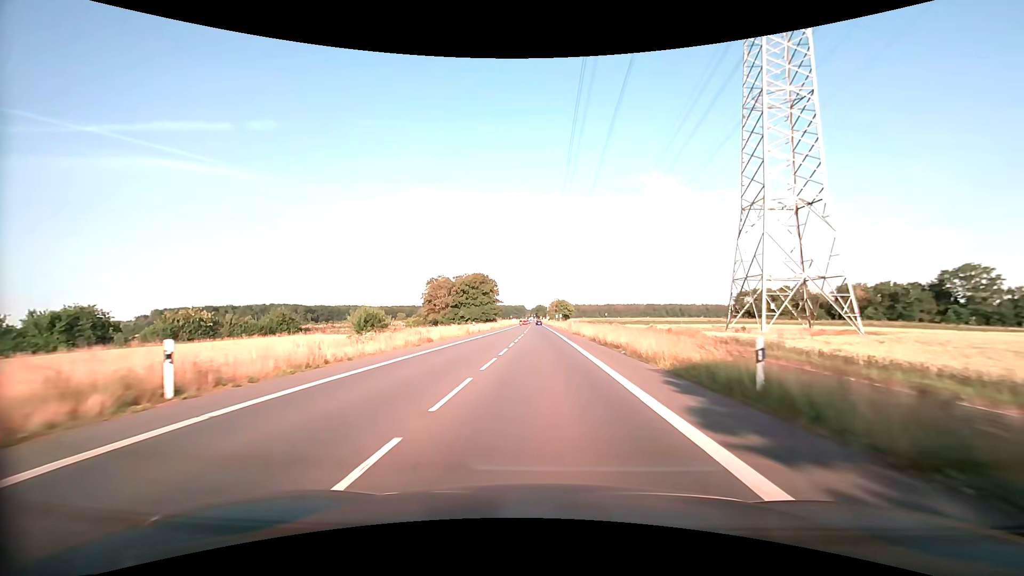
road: secondary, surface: asphalt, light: Day
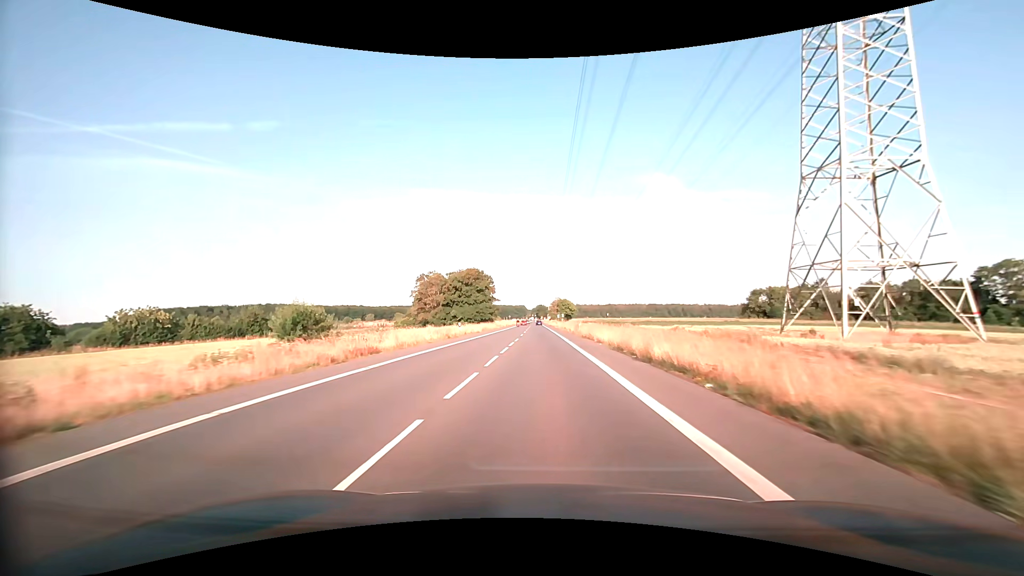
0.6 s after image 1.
(0.0, +10.9) m; 0°
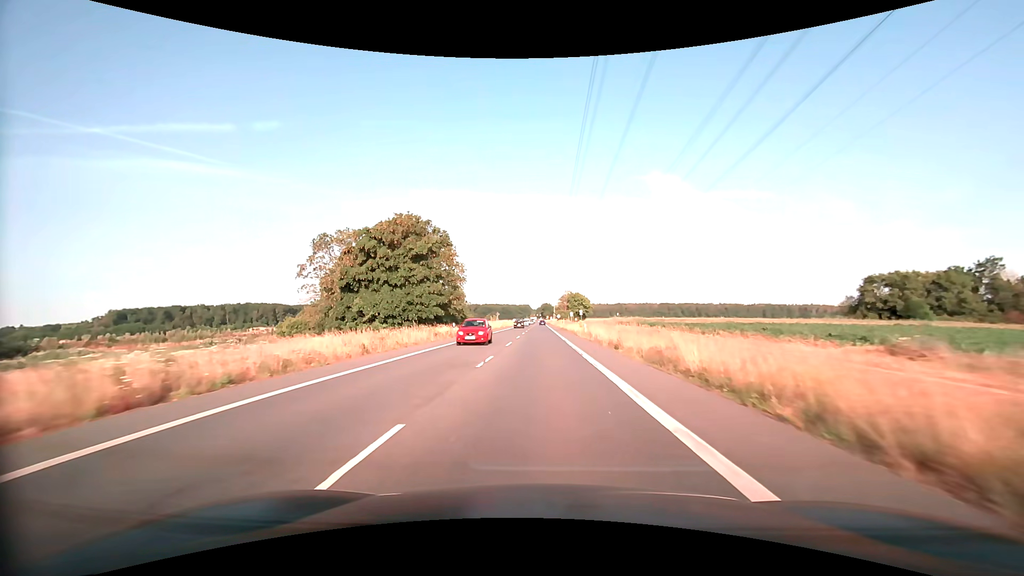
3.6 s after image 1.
(-0.3, +54.6) m; -1°
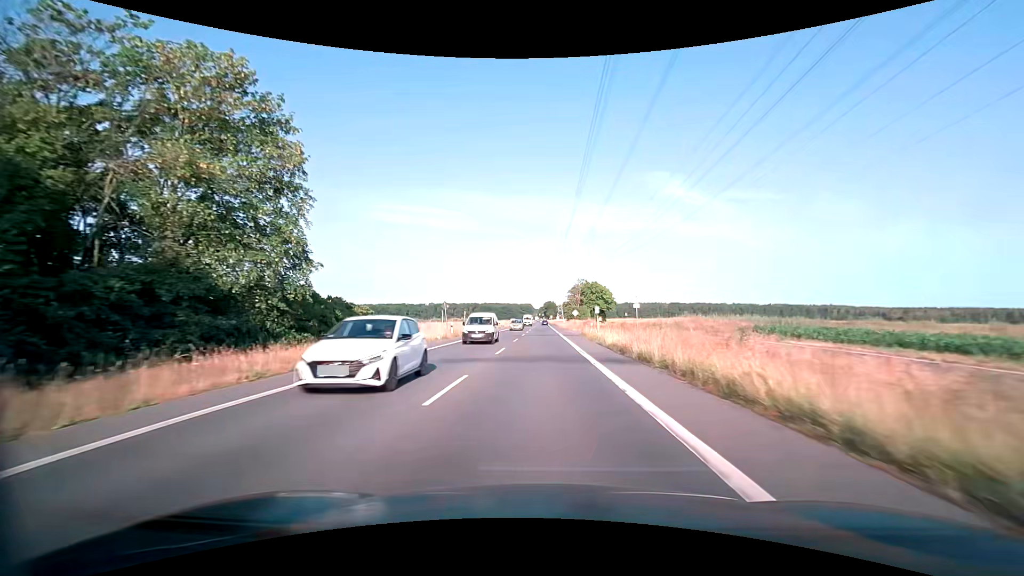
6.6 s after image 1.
(-0.1, +54.5) m; 0°
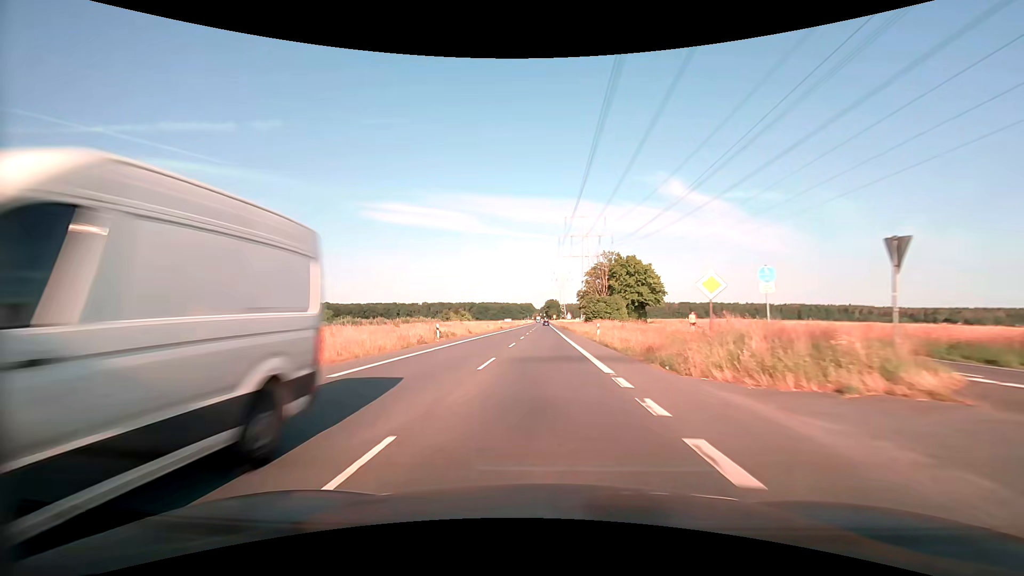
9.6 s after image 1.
(0.0, +54.5) m; 0°
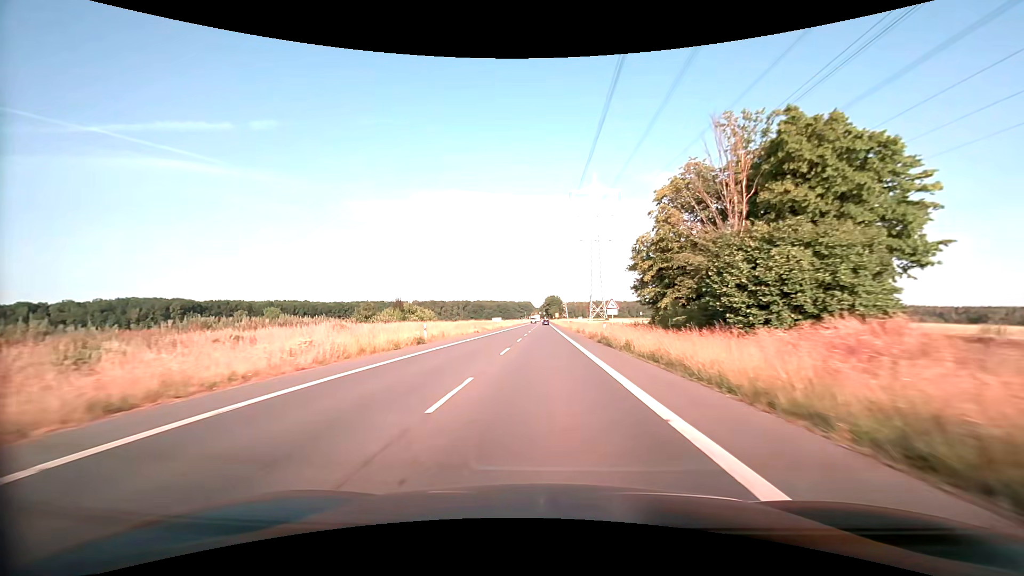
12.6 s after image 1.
(0.0, +54.5) m; 0°
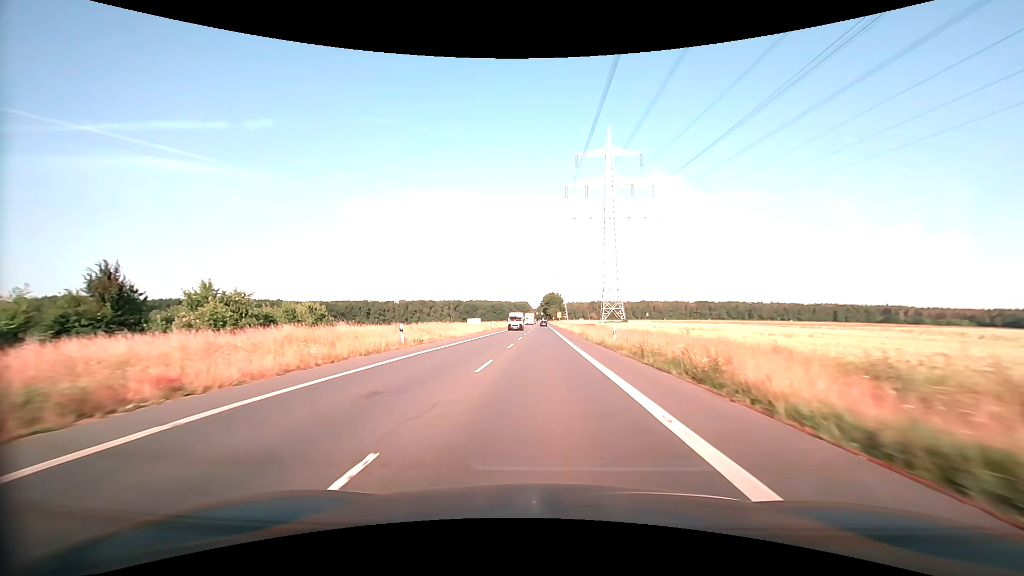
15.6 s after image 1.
(+0.1, +54.6) m; 0°
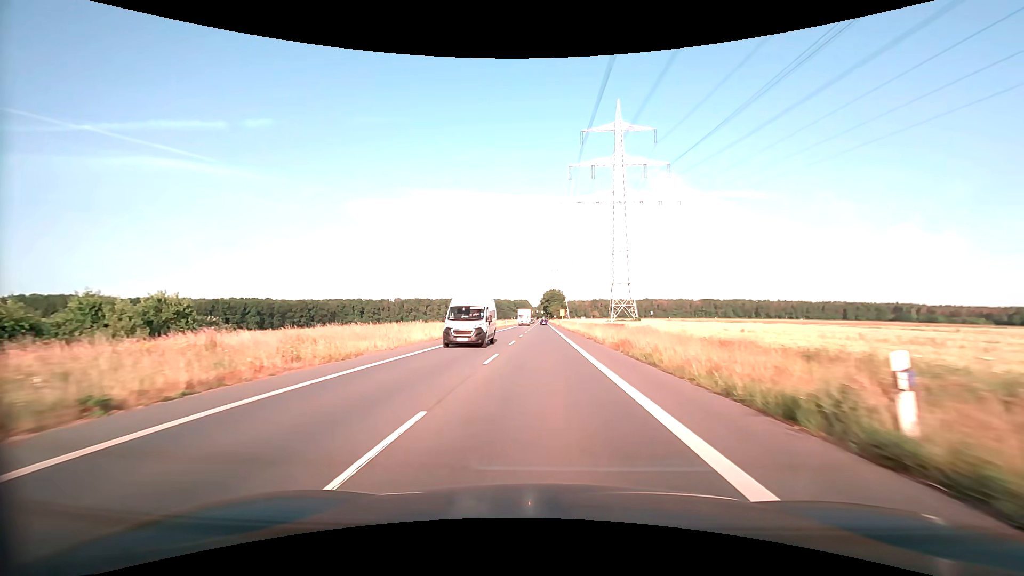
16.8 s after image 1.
(0.0, +21.9) m; 0°
(0, +10) (0, +20) (0, +30) (0, +40) (0, +50) (0, +60) (0, +70) (0, +80) (0, +90) (0, +100) m
